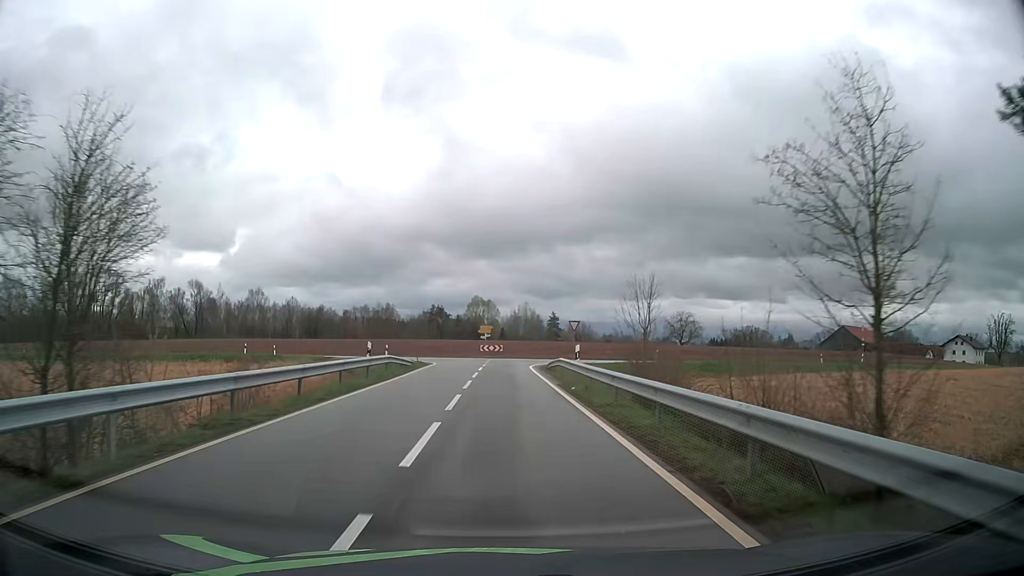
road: tertiary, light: Day
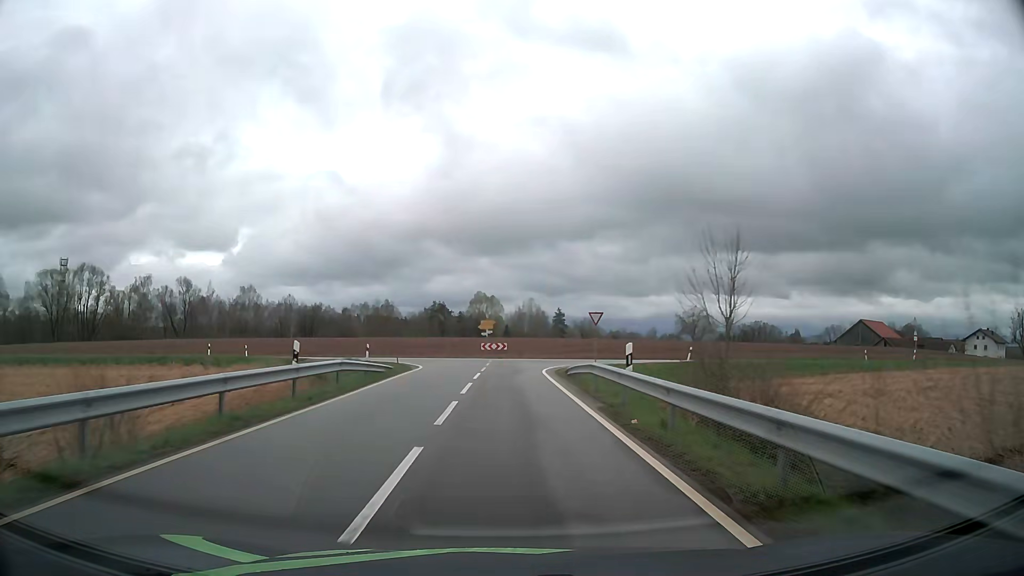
(0.0, +8.6) m; 0°
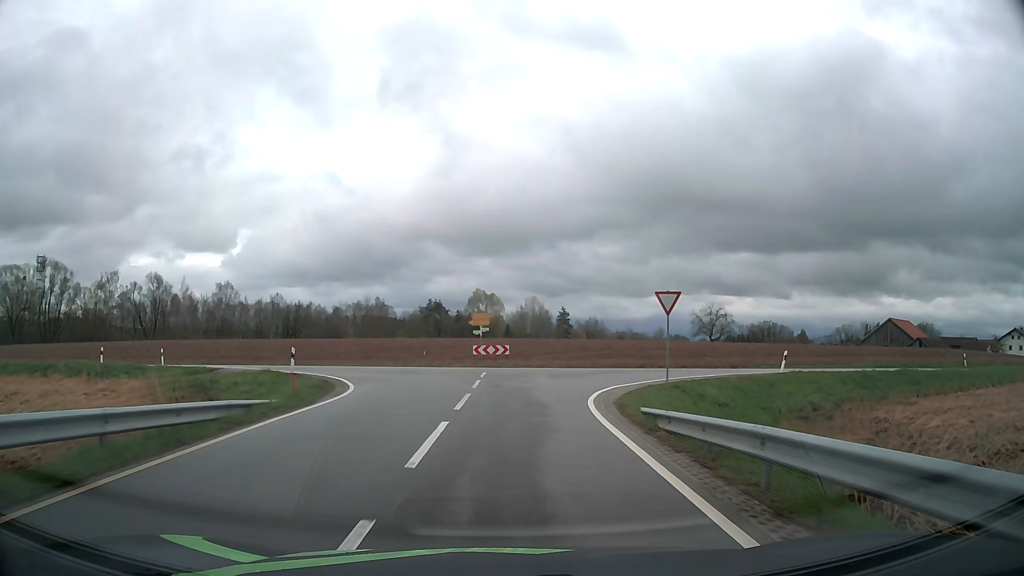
(-0.1, +15.4) m; 0°
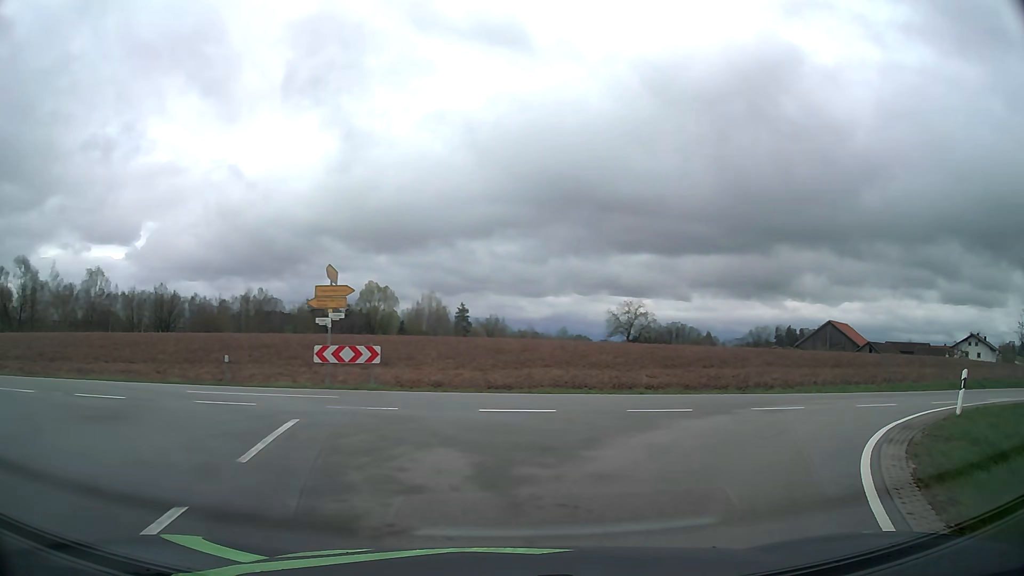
(+0.5, +17.4) m; +8°
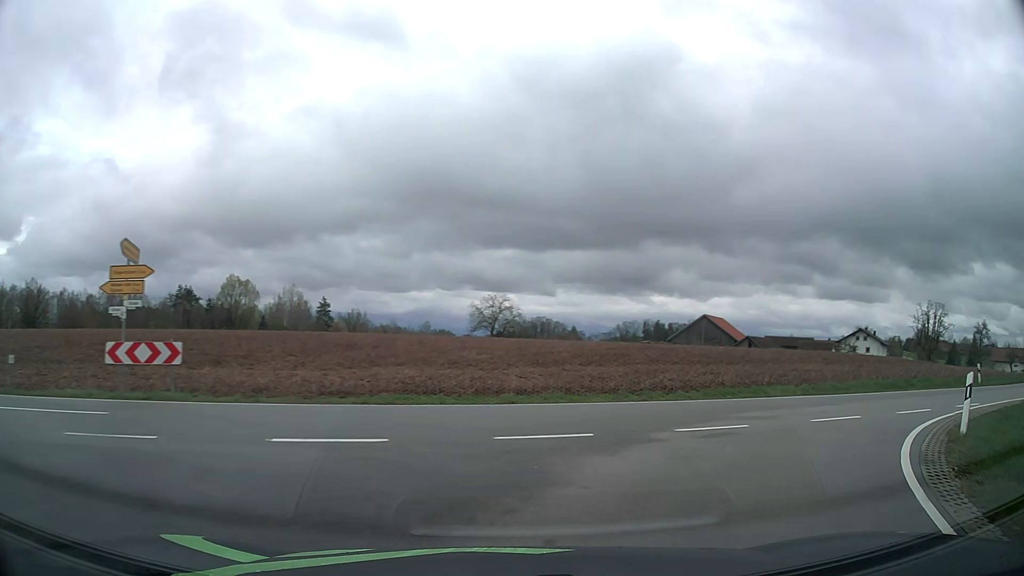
(+0.4, +4.5) m; +12°
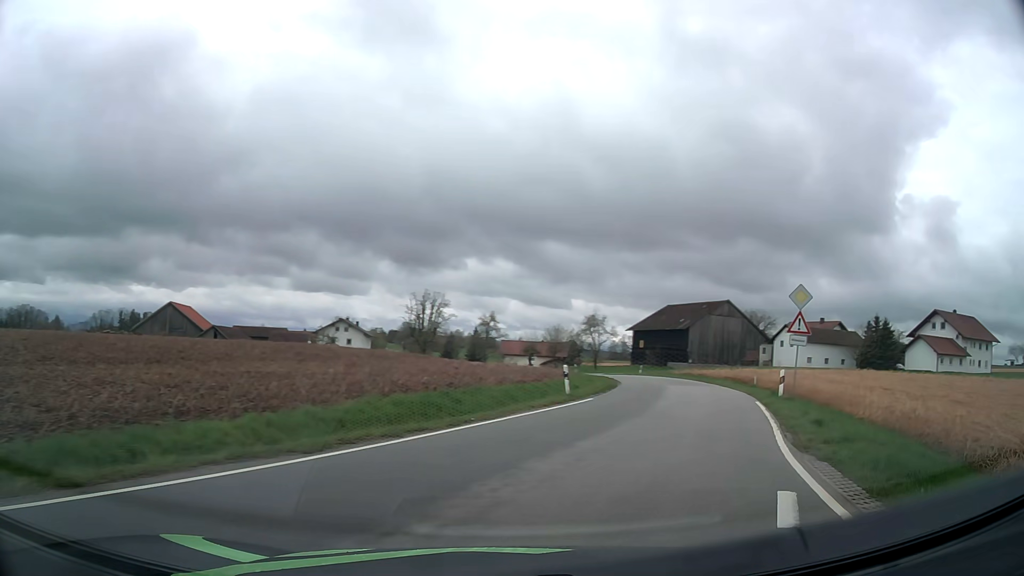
(+4.8, +12.0) m; +45°
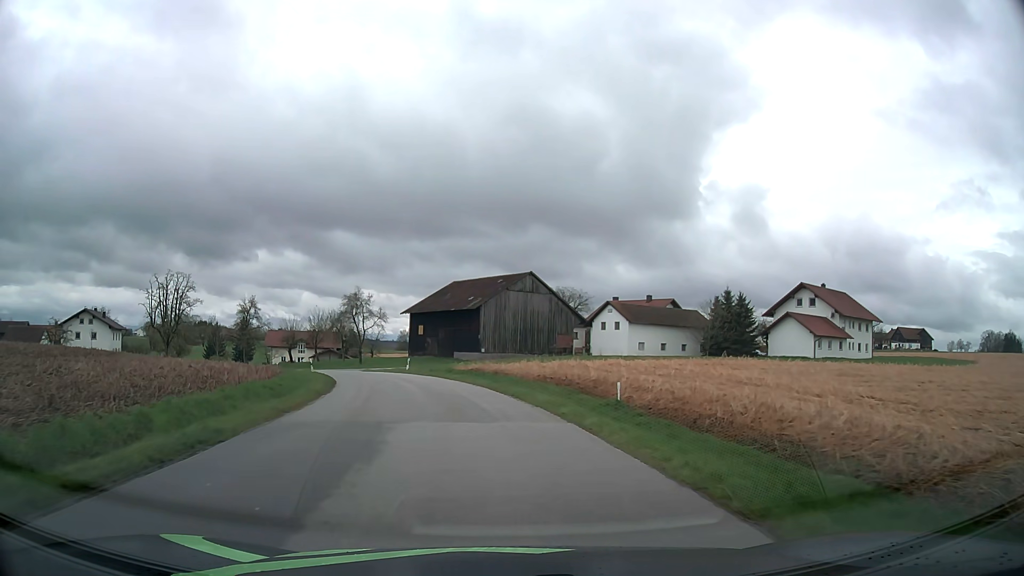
(+6.4, +22.4) m; +19°
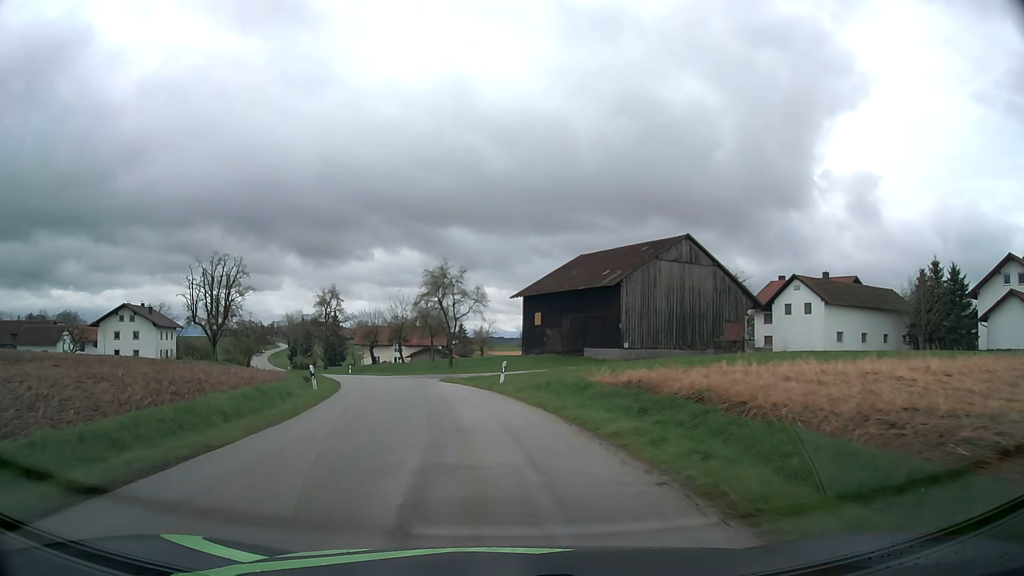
(-1.9, +23.7) m; -10°
(0, +10) (-2, +20) (-3, +30) (-6, +39) (-9, +49) (-13, +58) (-17, +67) (-21, +77) (-25, +86) (-29, +95) m
